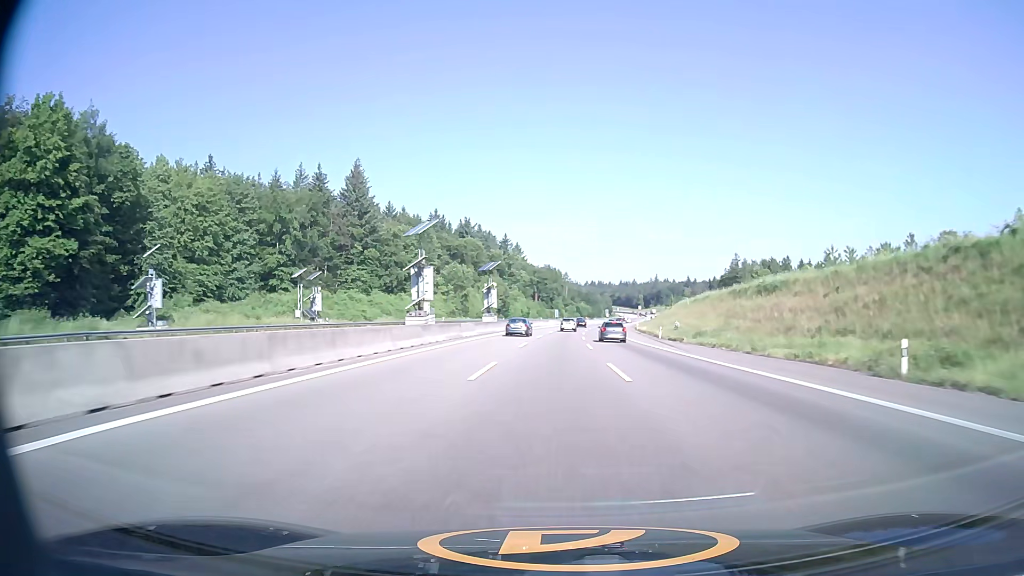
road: motorway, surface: asphalt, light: Day
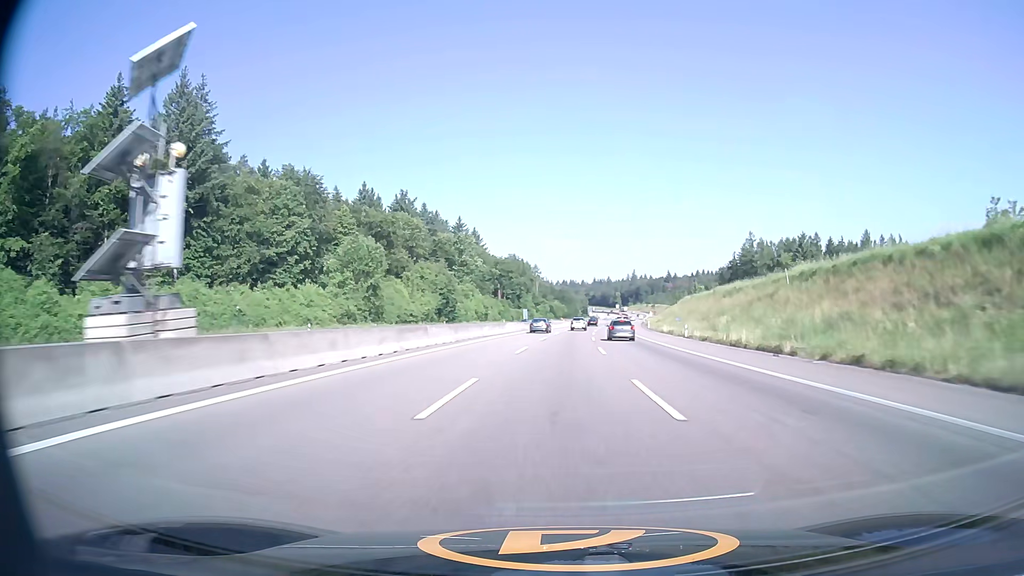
(+0.9, +59.7) m; +2°
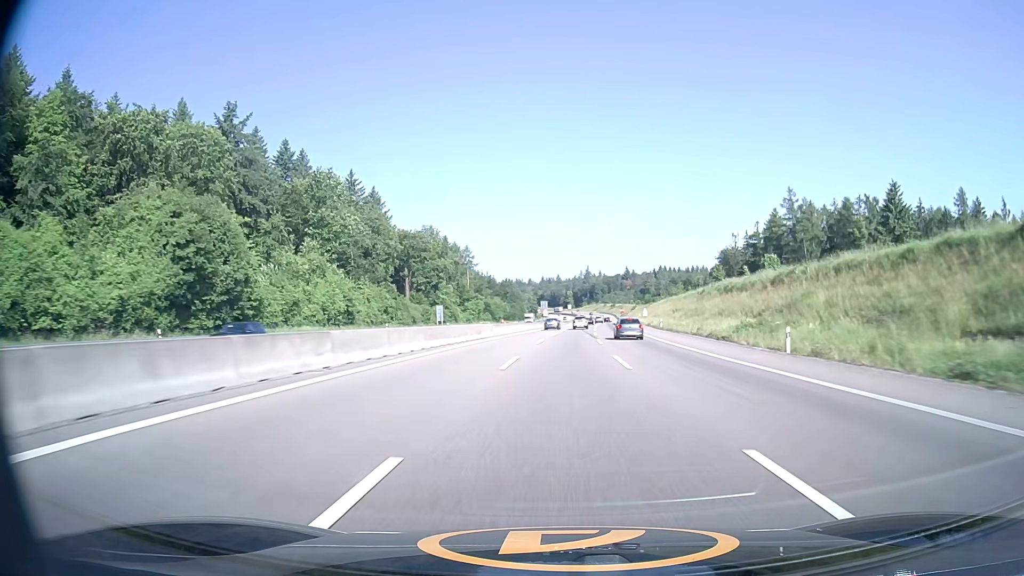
(+3.1, +80.0) m; +4°
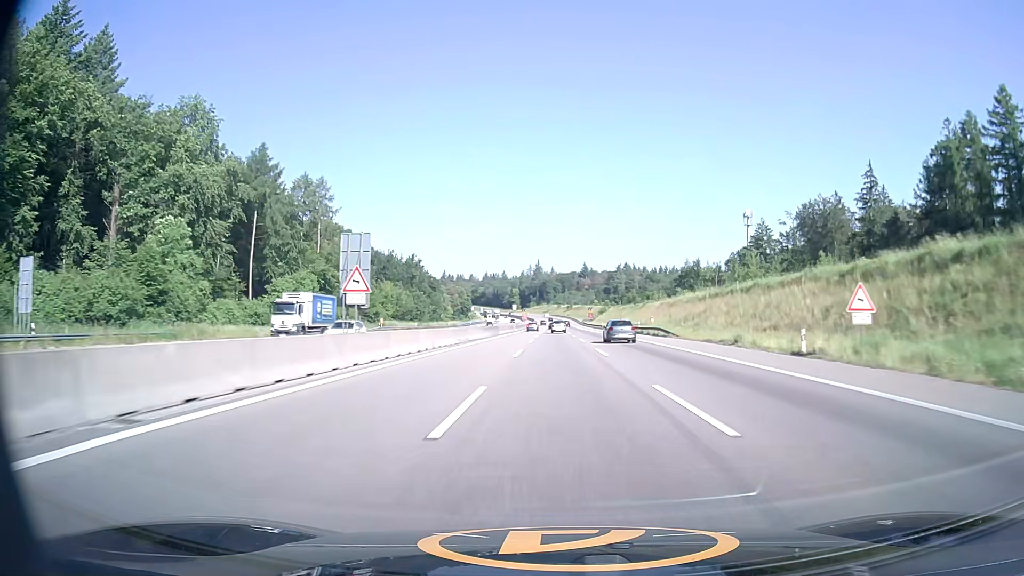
(+4.8, +100.5) m; +5°
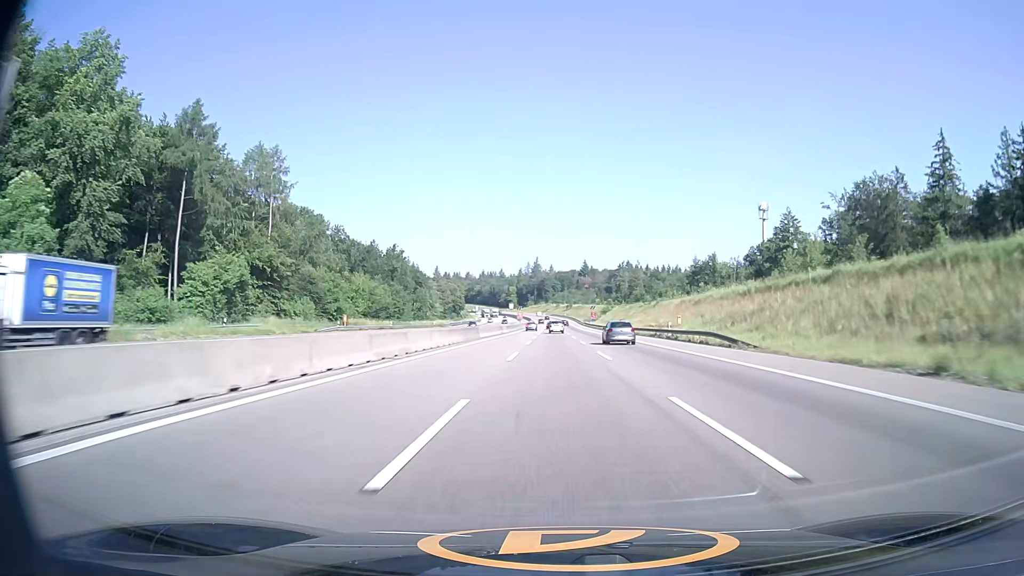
(0.0, +20.2) m; 0°
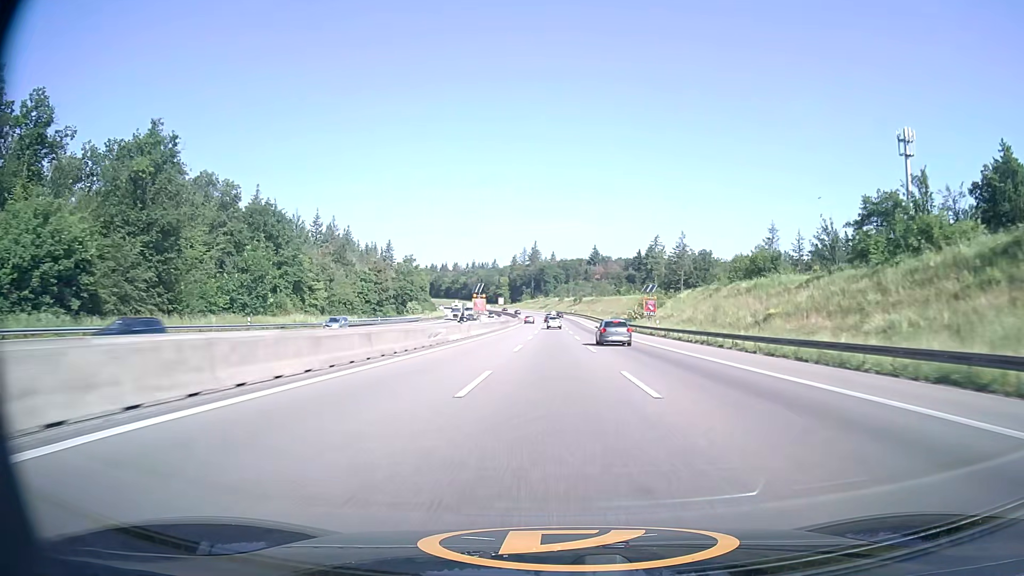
(+0.1, +101.2) m; 0°
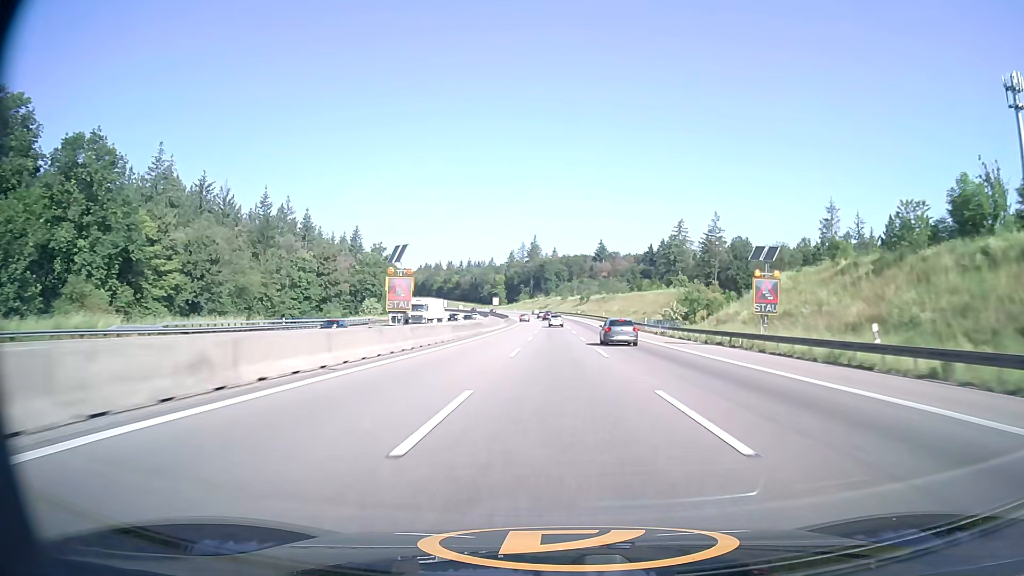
(0.0, +41.1) m; 0°
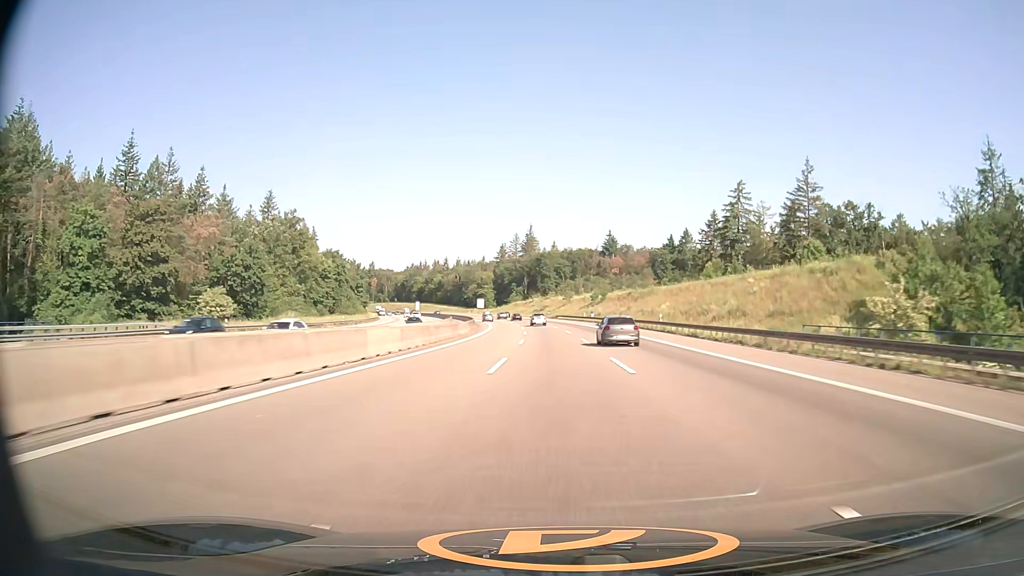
(+0.1, +62.0) m; 0°
(0, +10) (0, +20) (0, +30) (0, +40) (0, +50) (-1, +60) (-1, +70) (-1, +80) (-2, +90) (-3, +100) m
